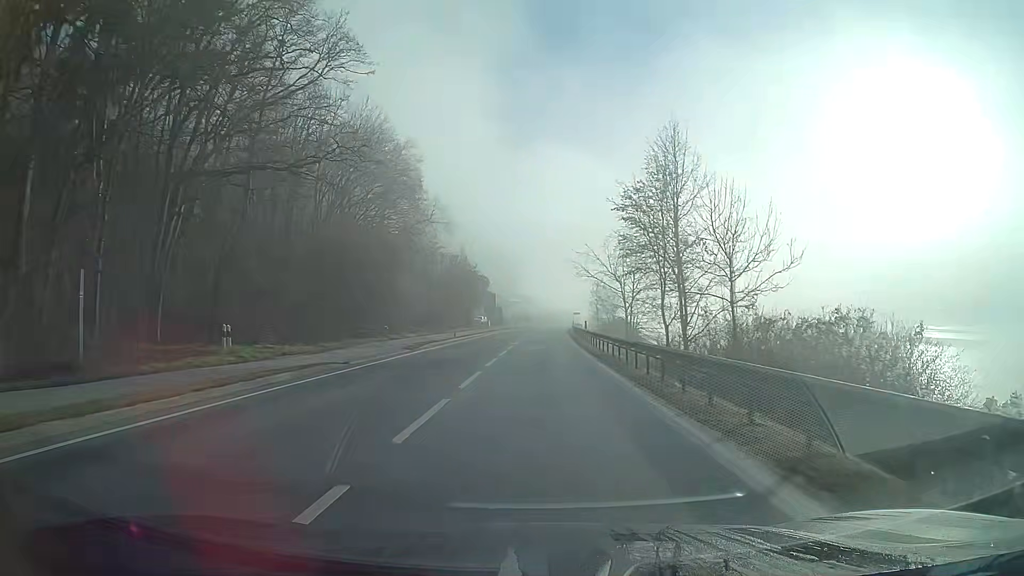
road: primary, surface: asphalt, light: Day
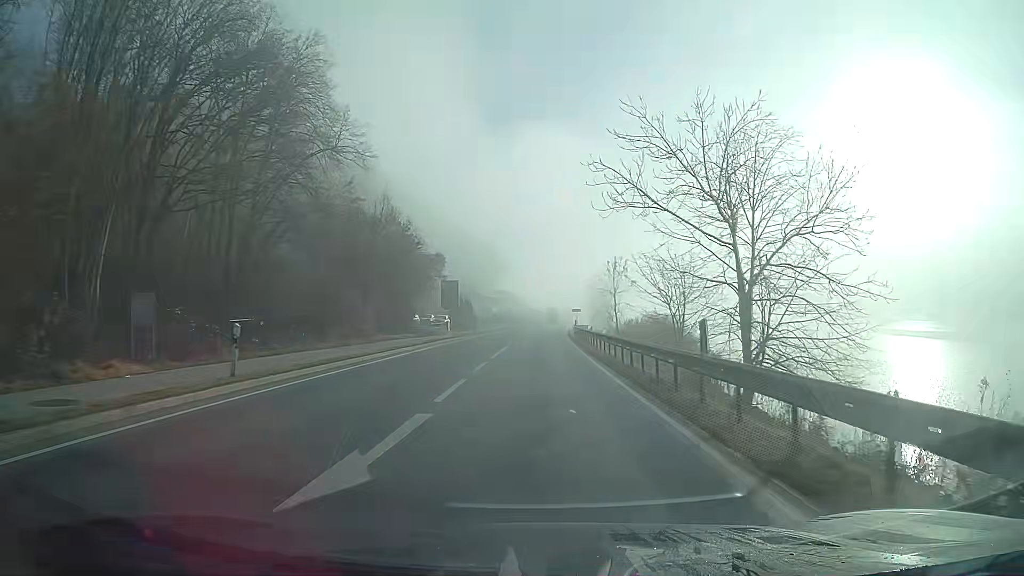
(+0.4, +32.3) m; +1°
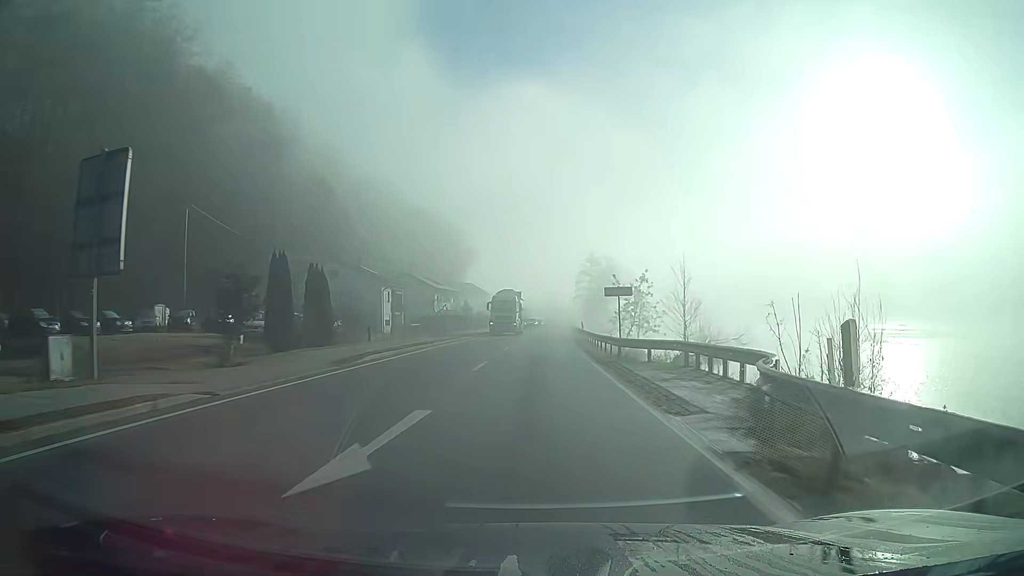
(+1.0, +53.7) m; +2°
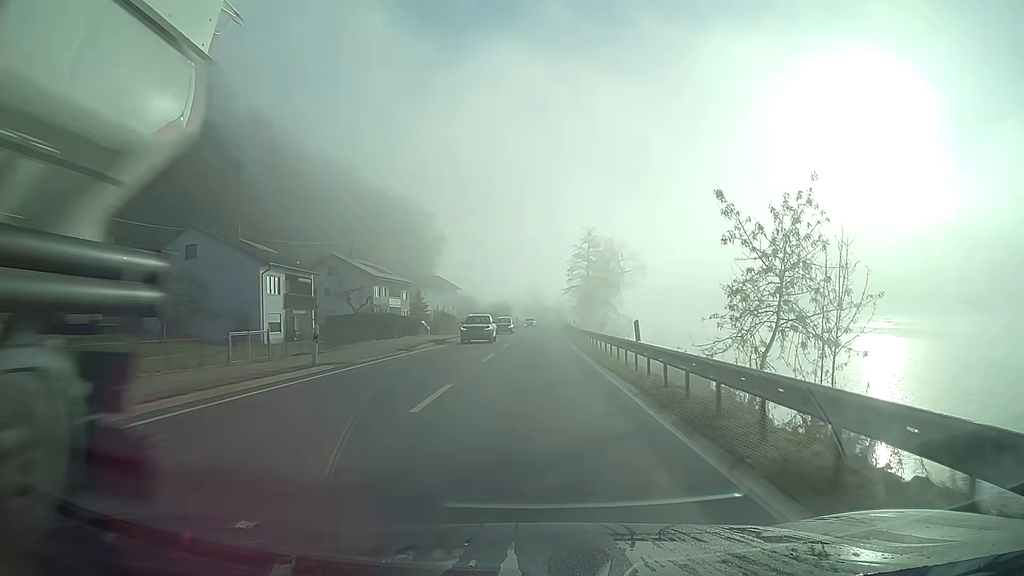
(+0.4, +32.2) m; +1°
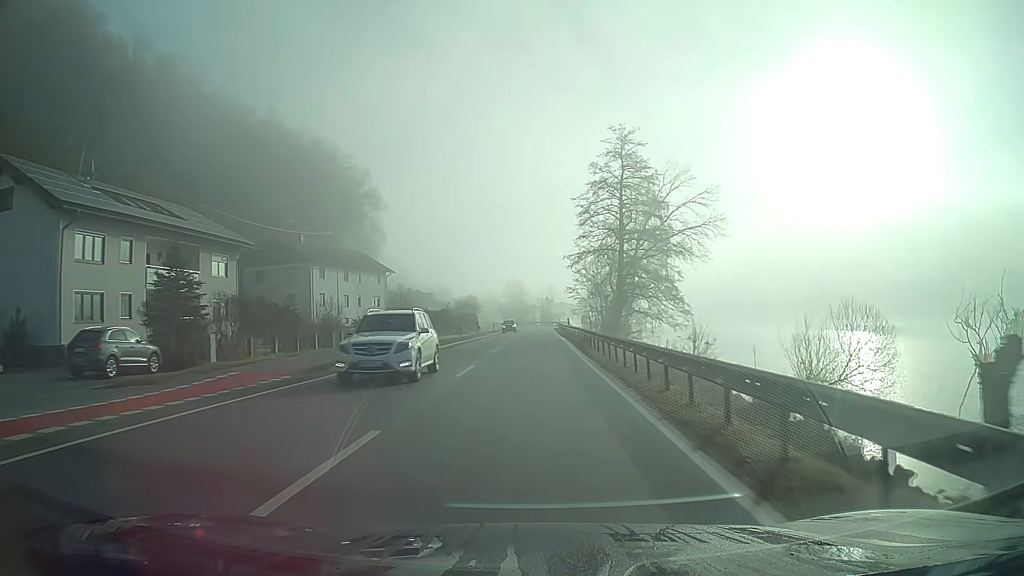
(+0.6, +53.7) m; +1°
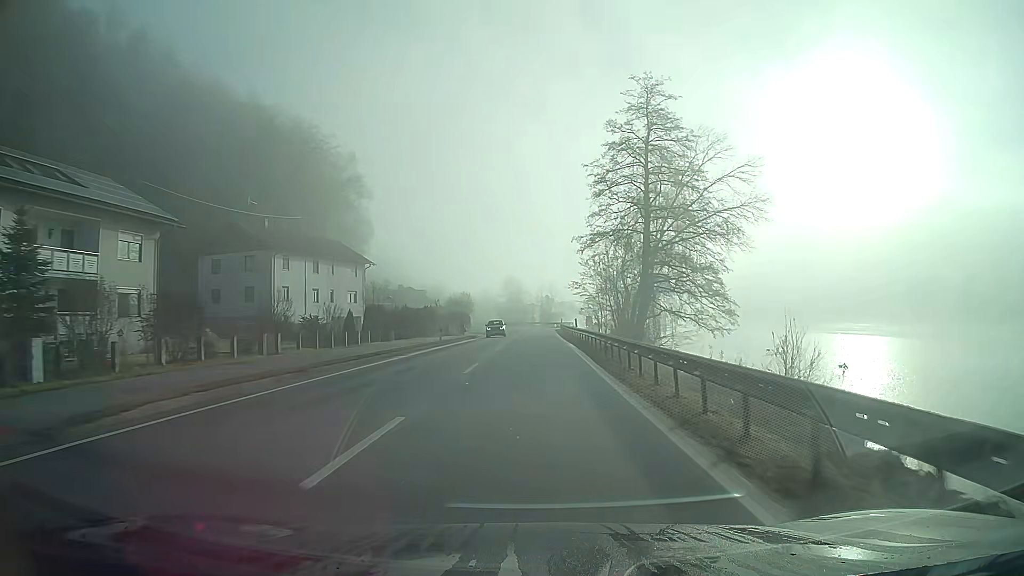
(0.0, +10.7) m; 0°
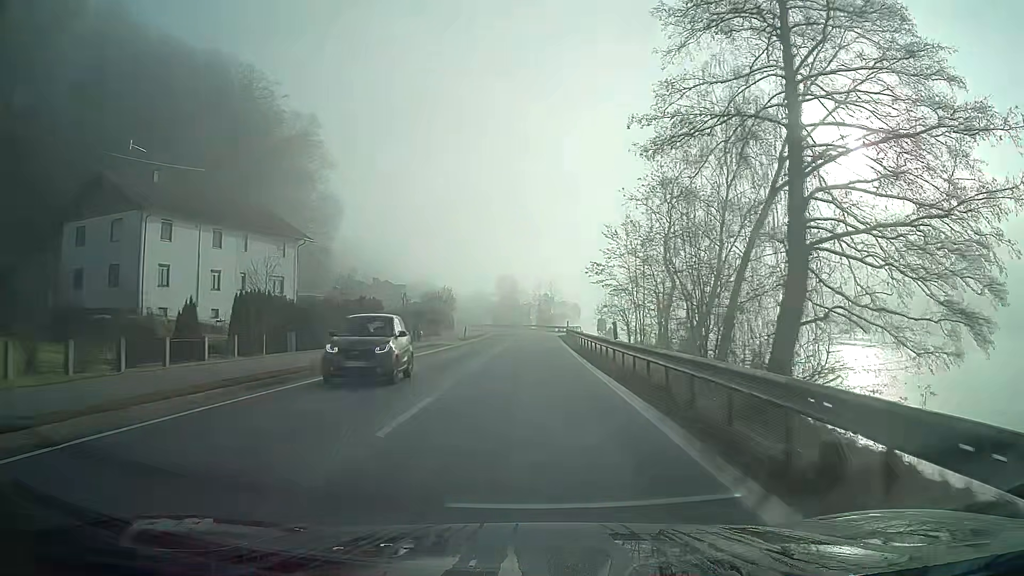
(+0.1, +21.5) m; 0°
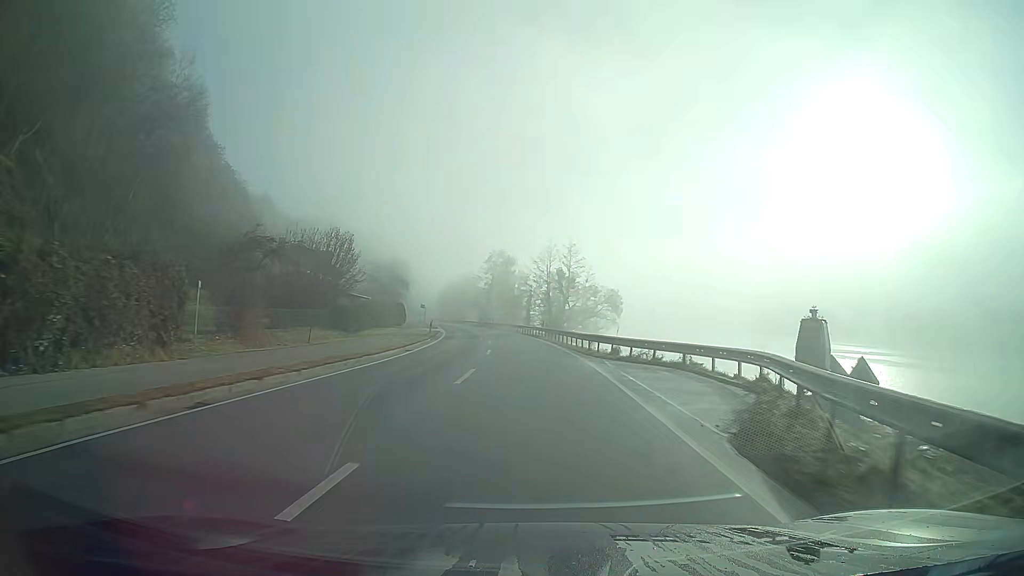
(0.0, +53.7) m; 0°
